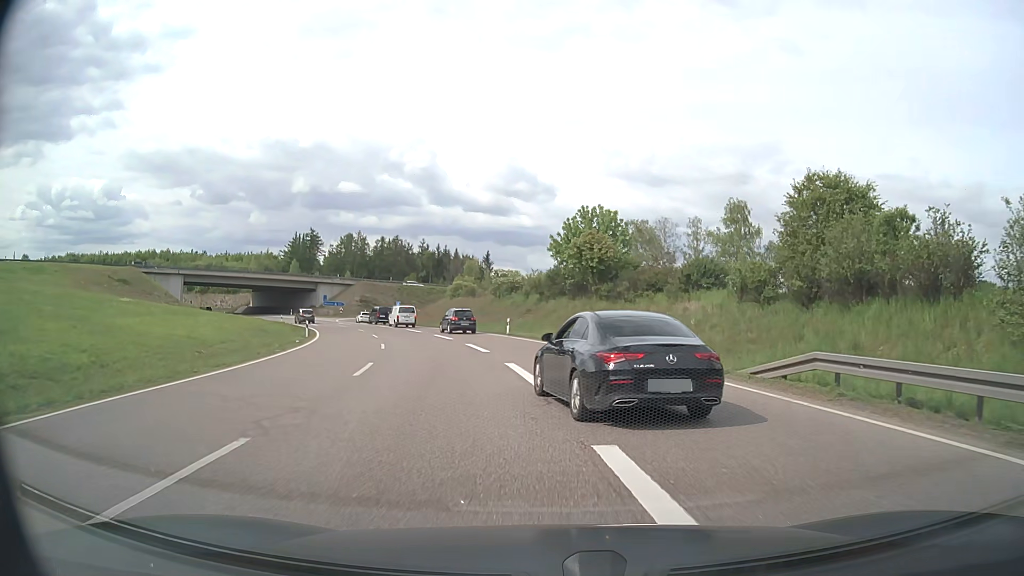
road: trunk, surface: asphalt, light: Day
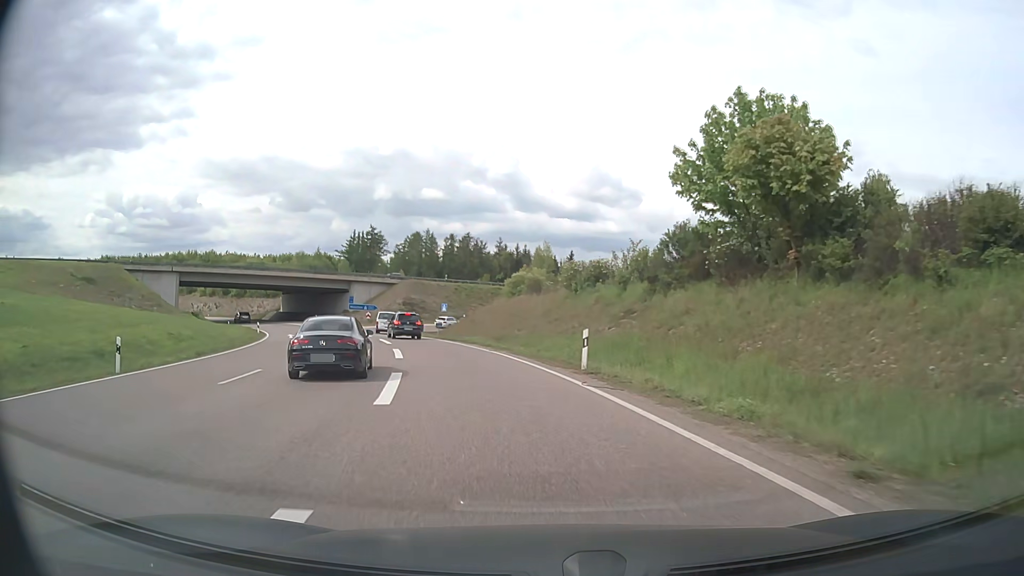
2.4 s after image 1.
(-0.9, +26.5) m; -7°
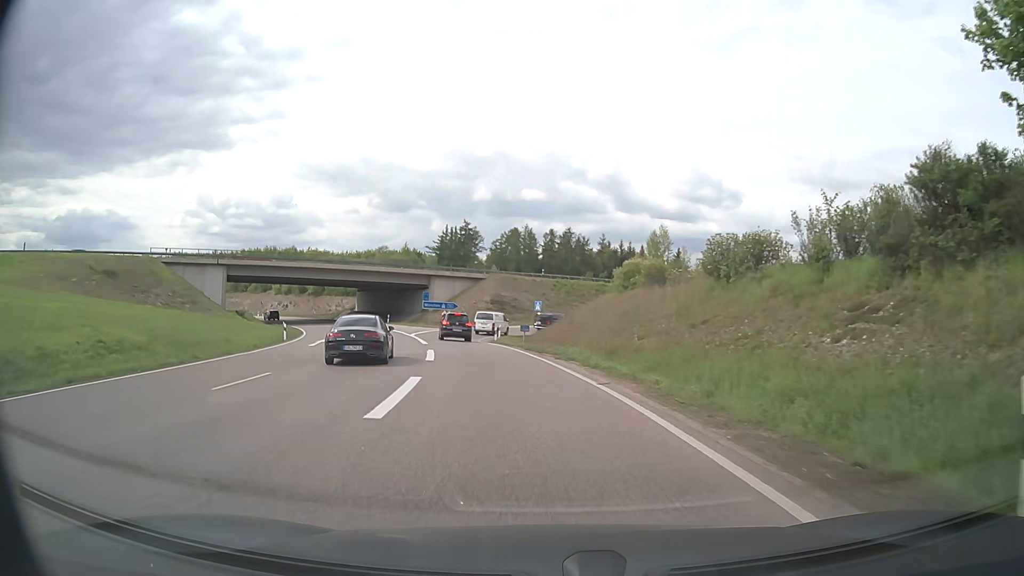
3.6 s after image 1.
(-1.0, +13.9) m; -8°
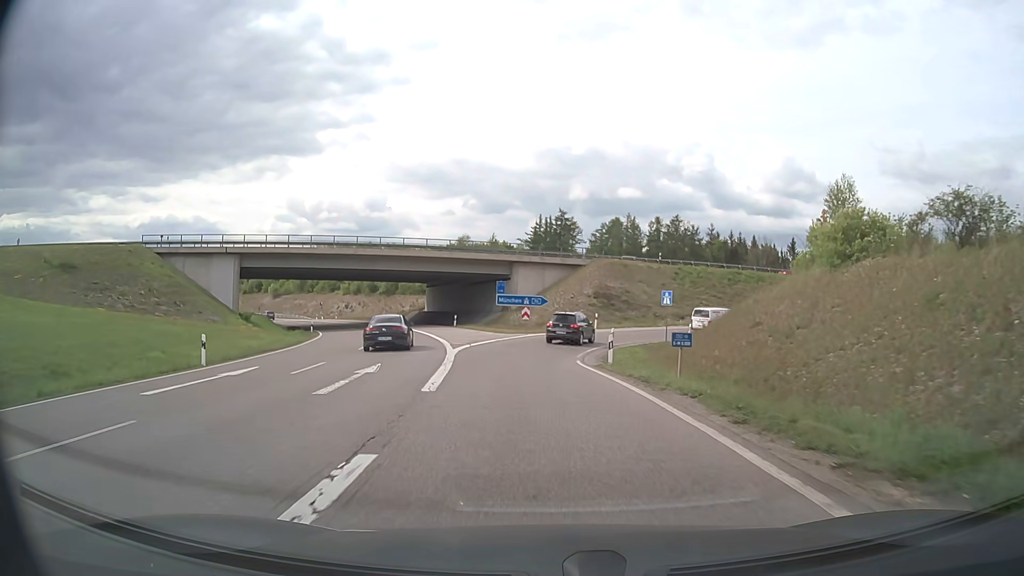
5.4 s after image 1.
(-1.8, +21.1) m; -8°
(0, +10) (-1, +20) (-1, +30) (+2, +40) (+7, +48) (+14, +55) (+23, +59) (+32, +63) (+42, +67) (+51, +71) m
